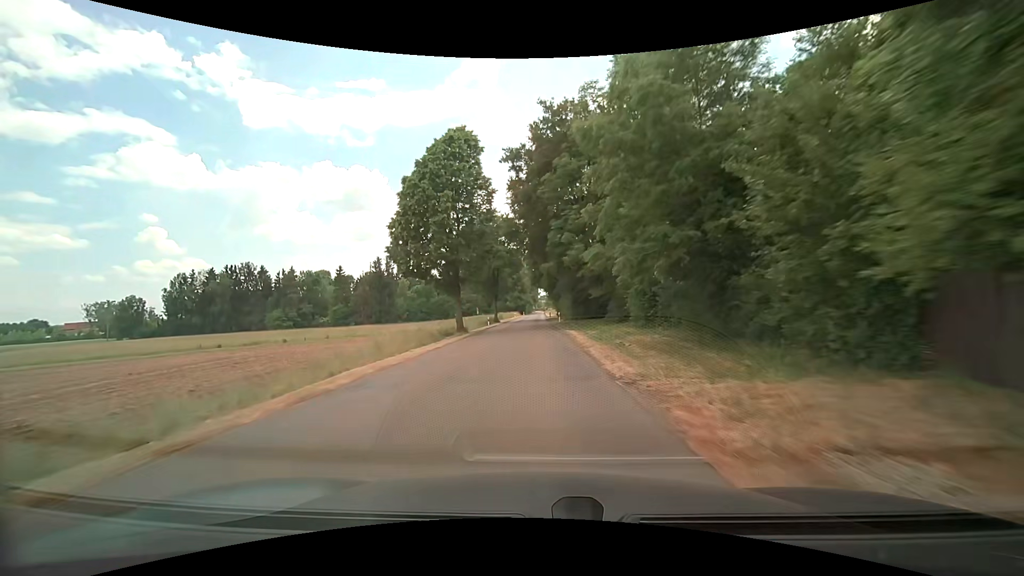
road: unclassified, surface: asphalt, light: Day
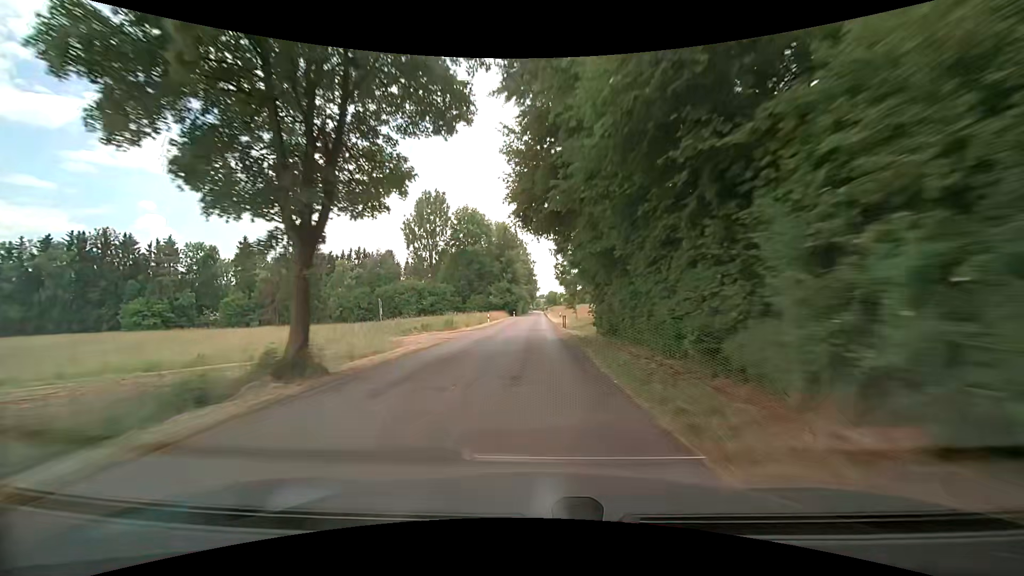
(-0.1, +51.7) m; 0°
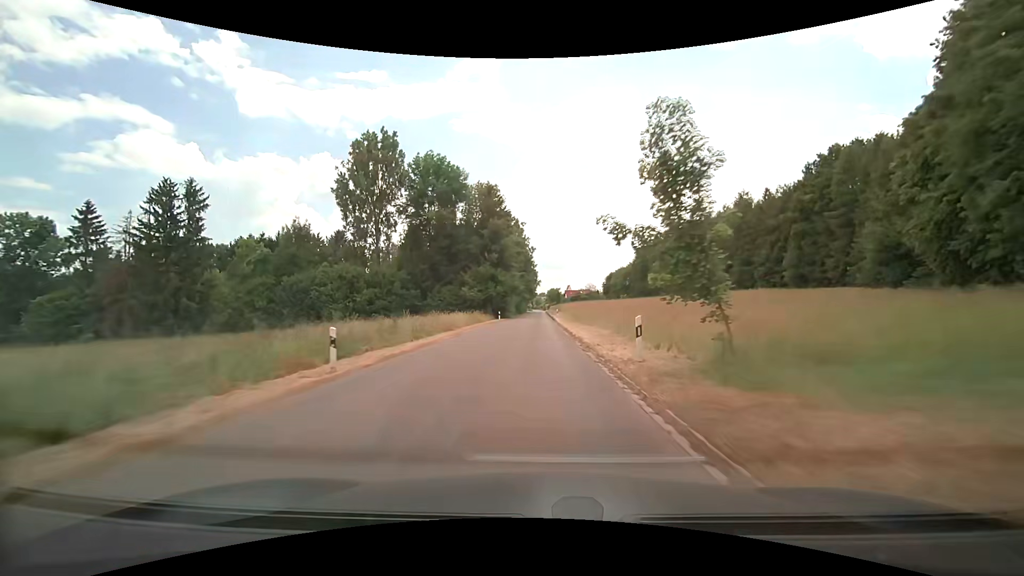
(+0.3, +37.8) m; 0°
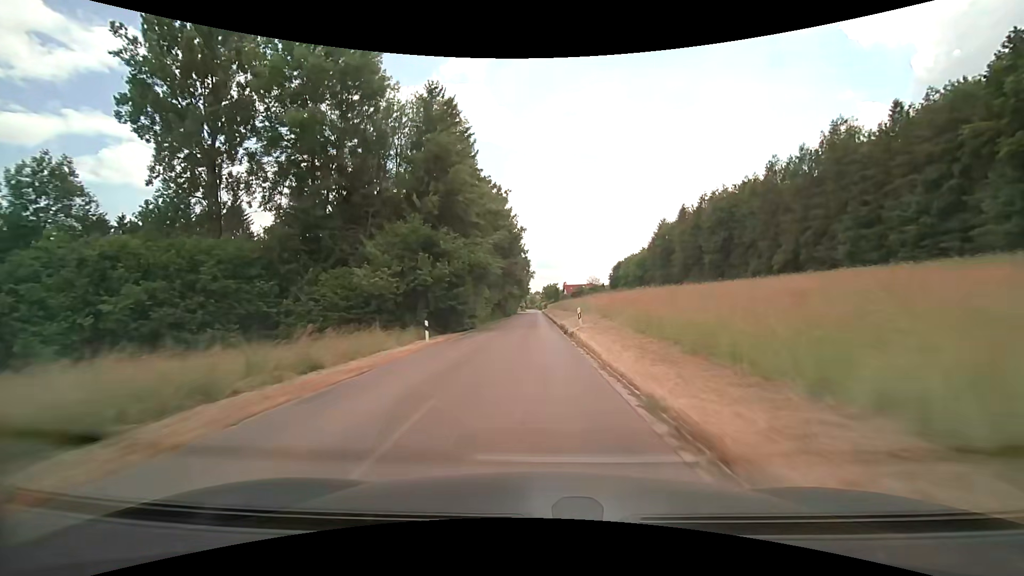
(+0.6, +36.4) m; +1°
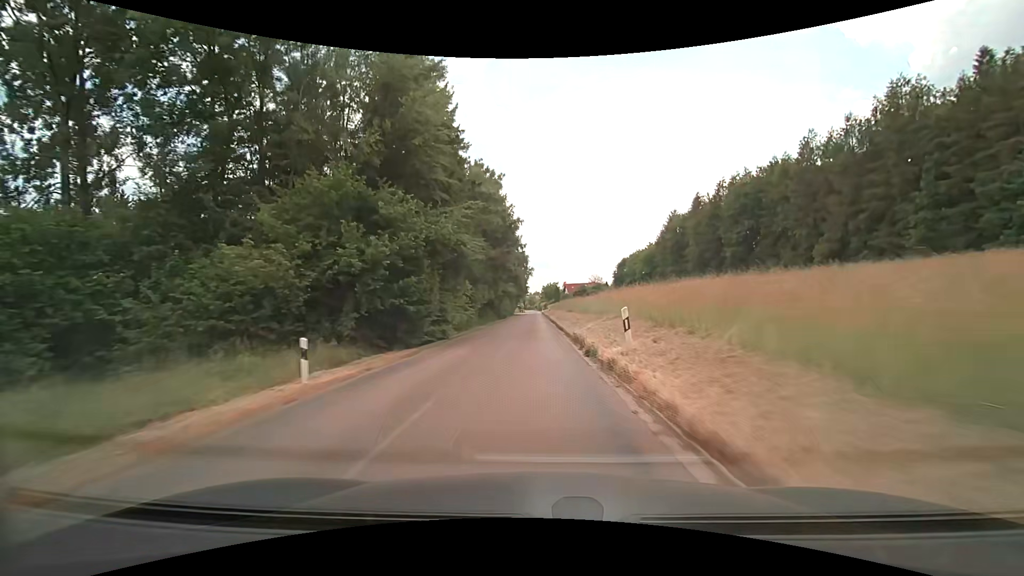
(0.0, +11.7) m; 0°
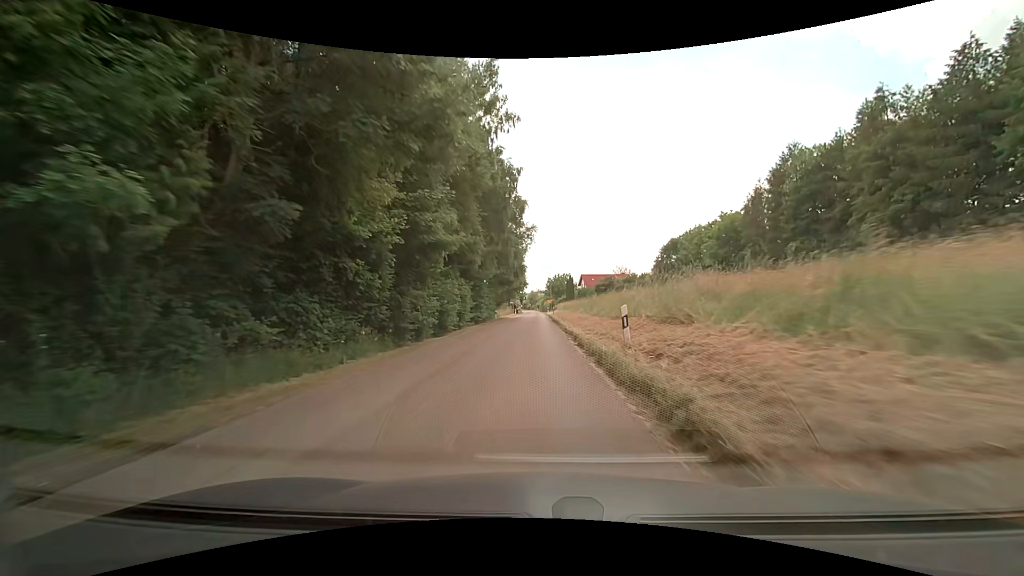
(-0.3, +54.2) m; 0°
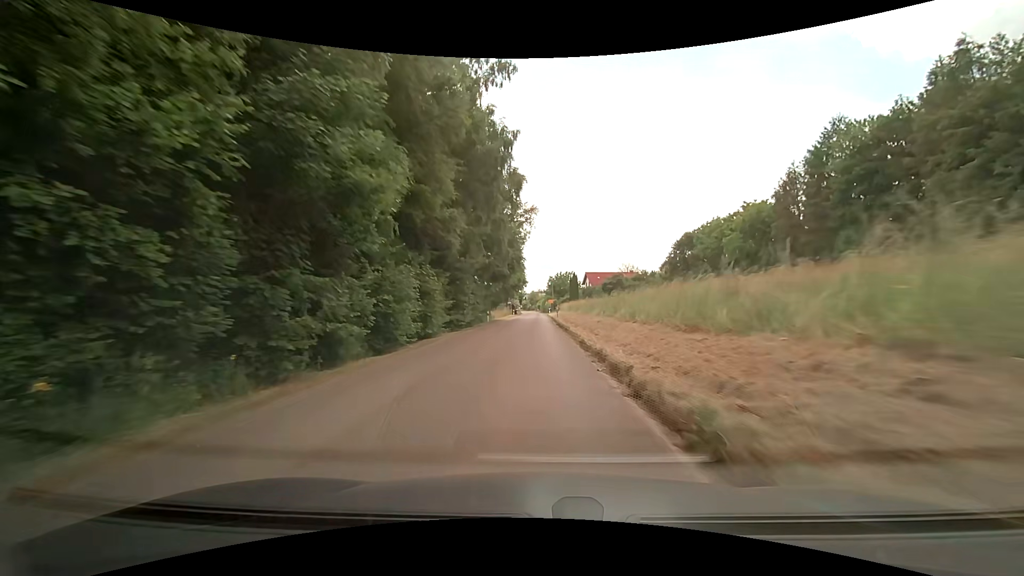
(-0.1, +9.9) m; 0°
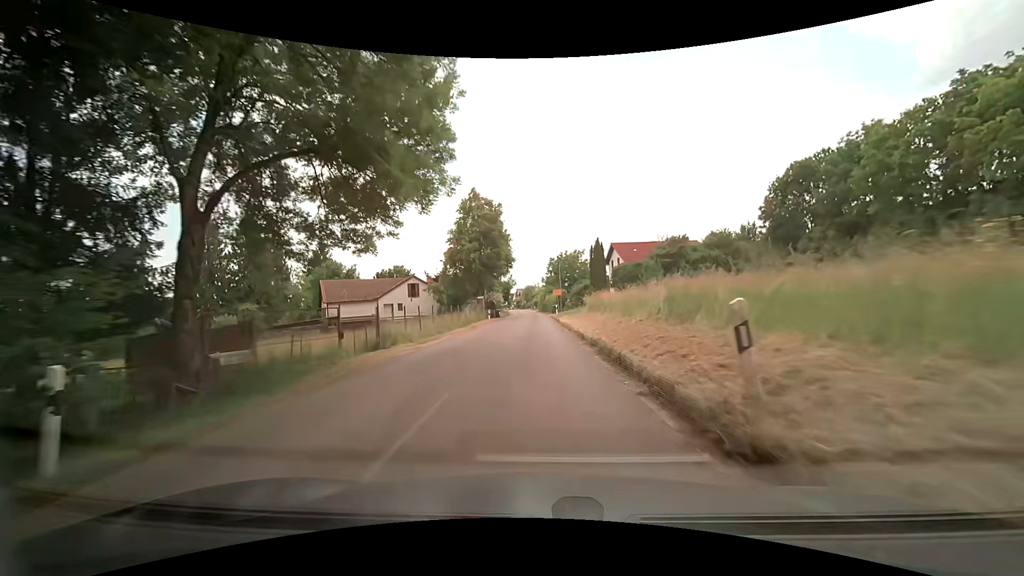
(0.0, +44.0) m; +1°
(0, +10) (0, +20) (0, +30) (0, +40) (-1, +50) (-1, +60) (-1, +70) (-1, +80) (-2, +90) (-2, +100) m
